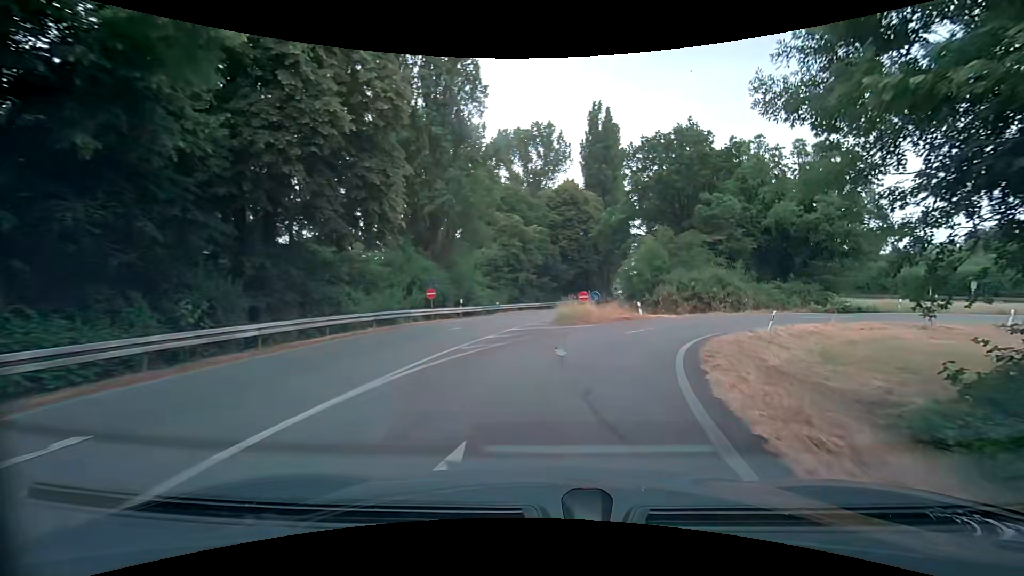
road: trunk_link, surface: asphalt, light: Day
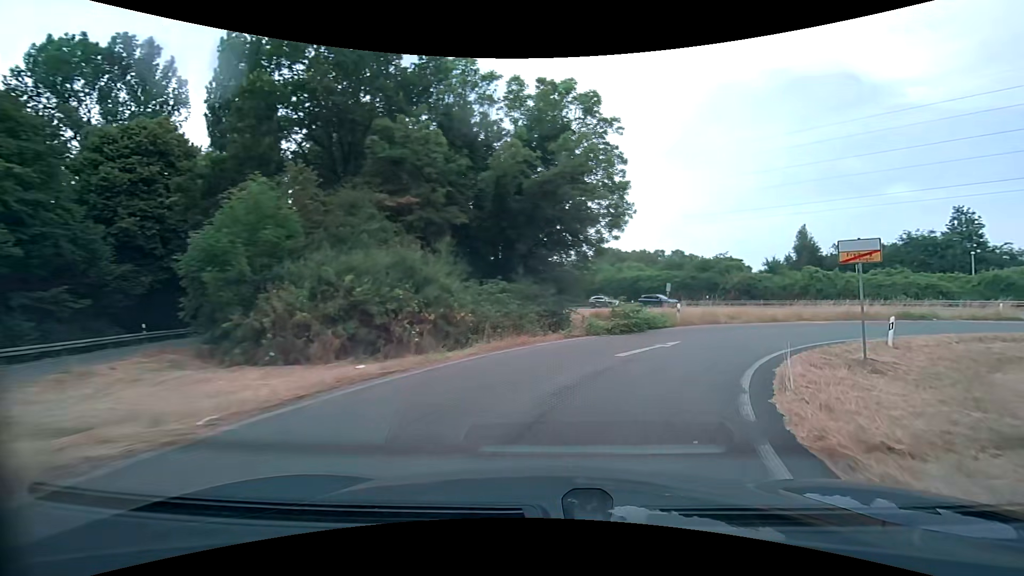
(+6.1, +24.2) m; +30°
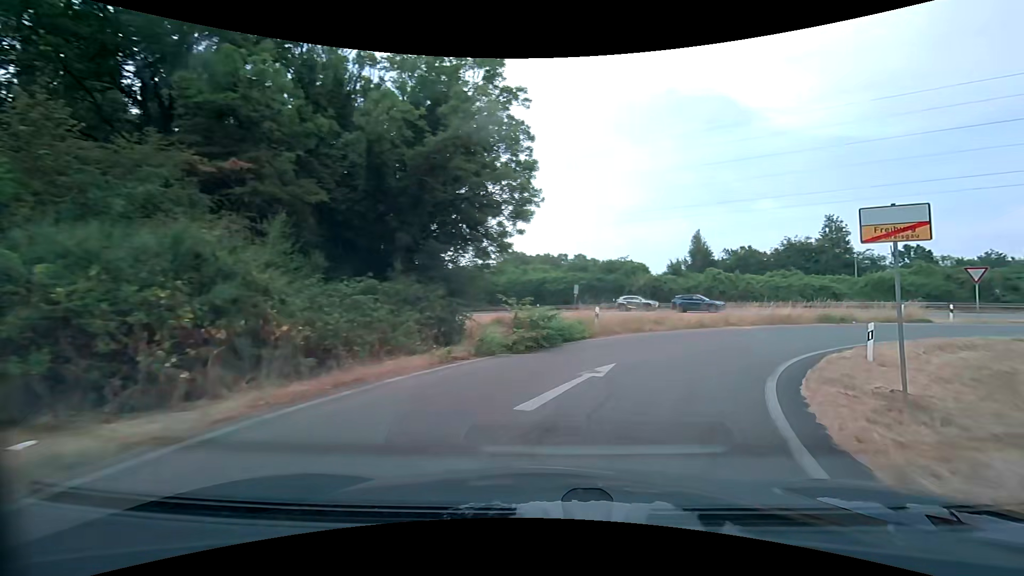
(+0.6, +5.9) m; +12°
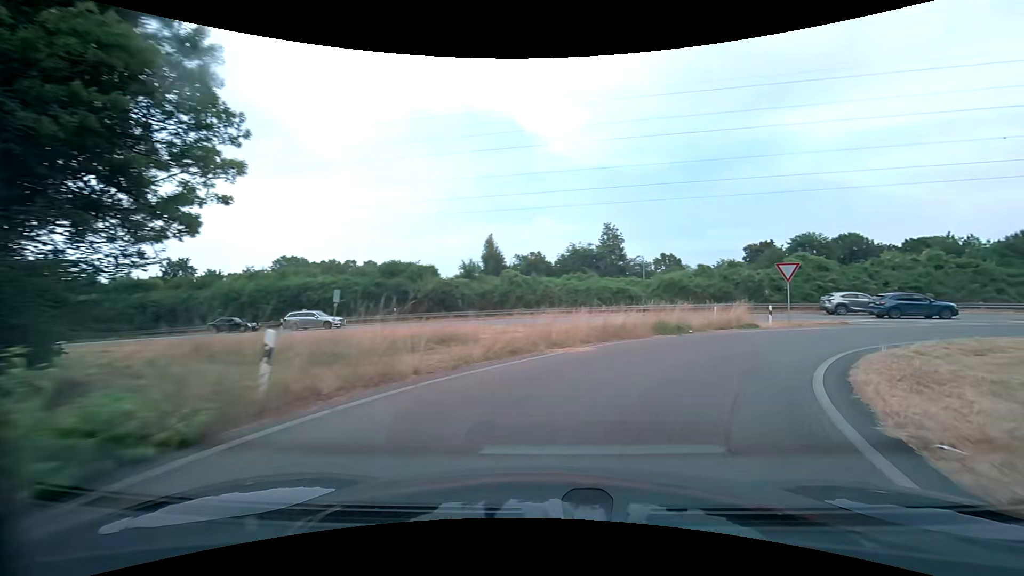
(+2.3, +11.2) m; +24°
